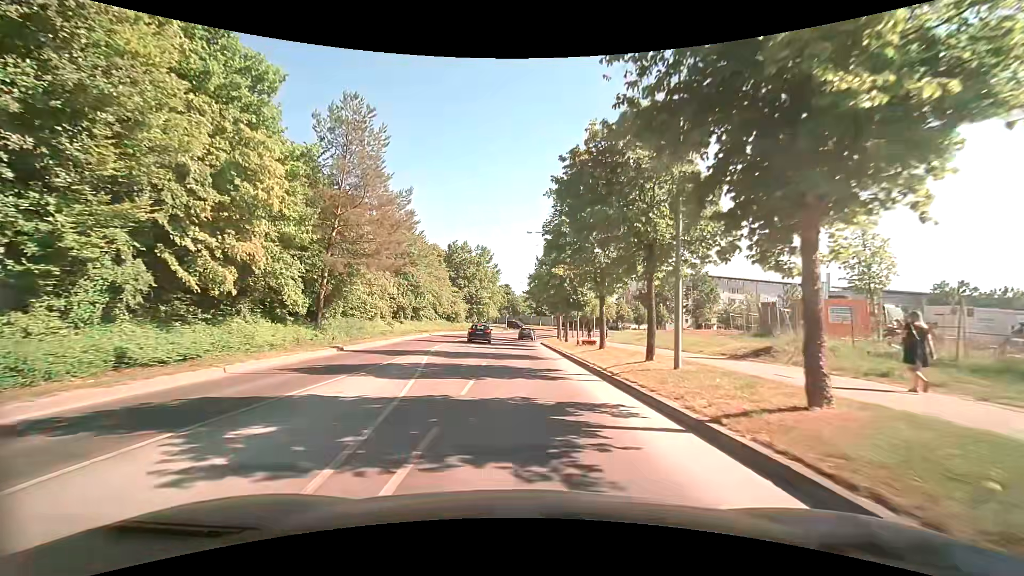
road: tertiary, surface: asphalt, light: Day
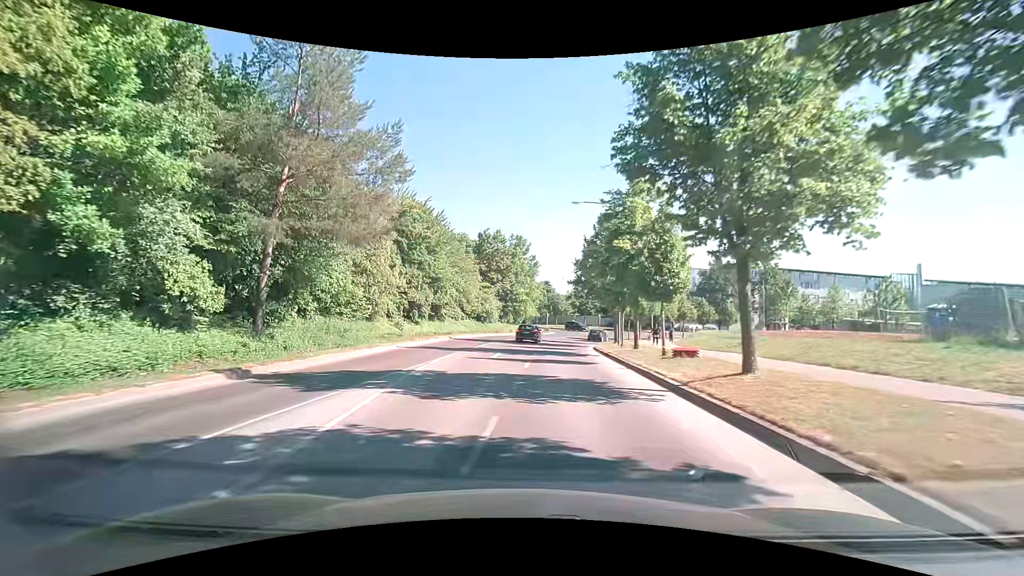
(-0.4, +11.2) m; -6°
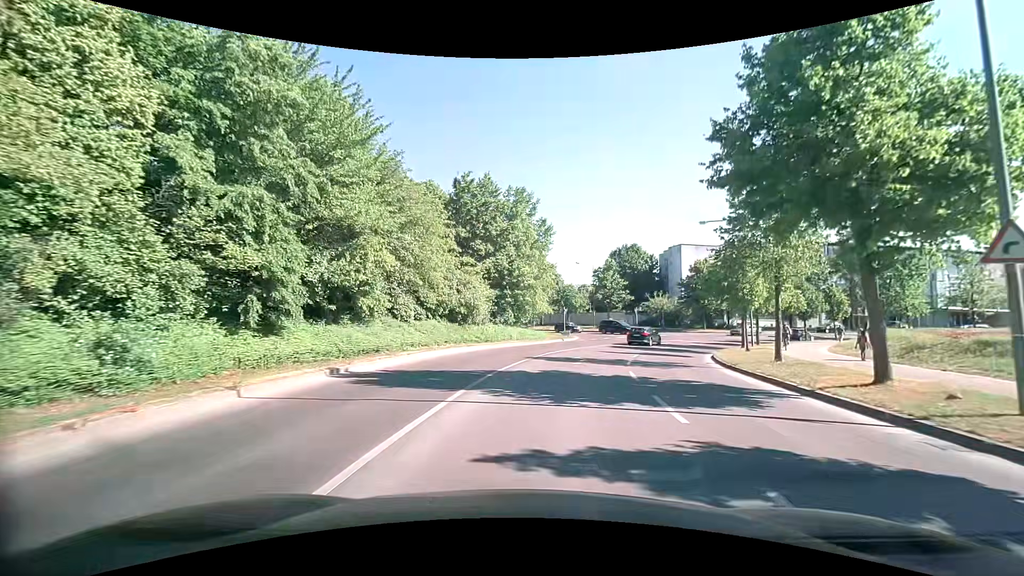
(-0.8, +27.3) m; +1°
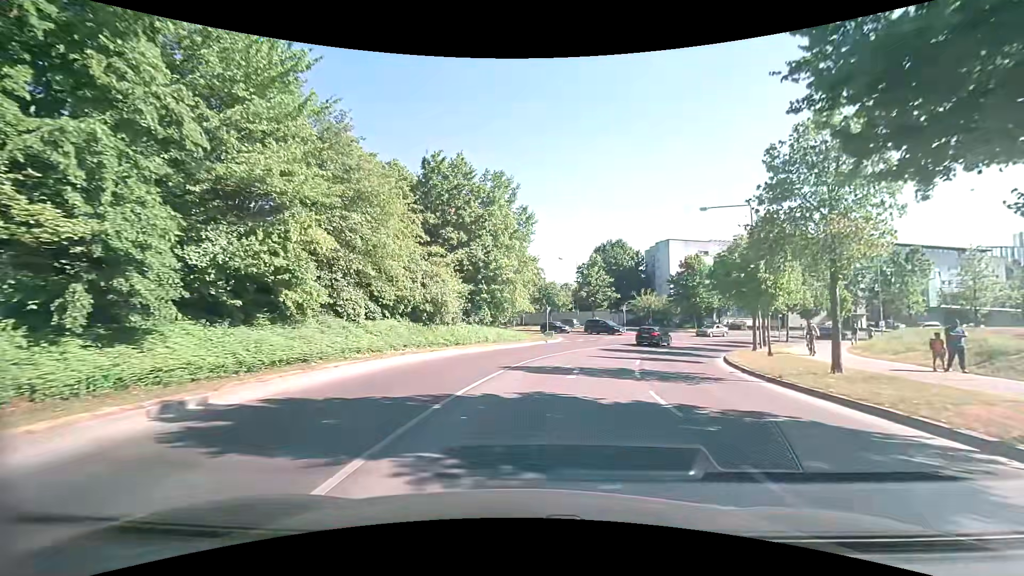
(+0.1, +5.2) m; +2°
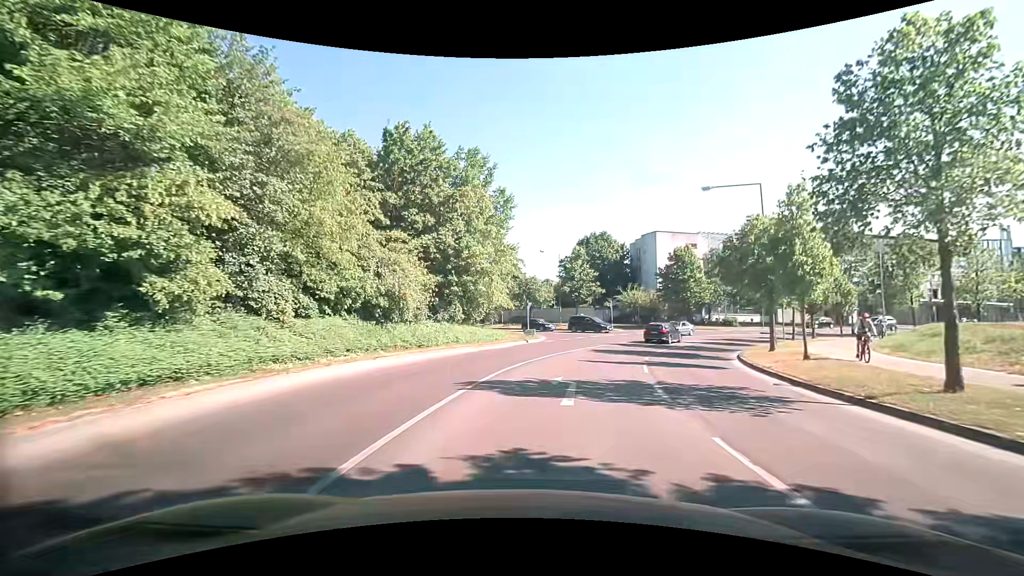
(+0.1, +4.9) m; +2°
